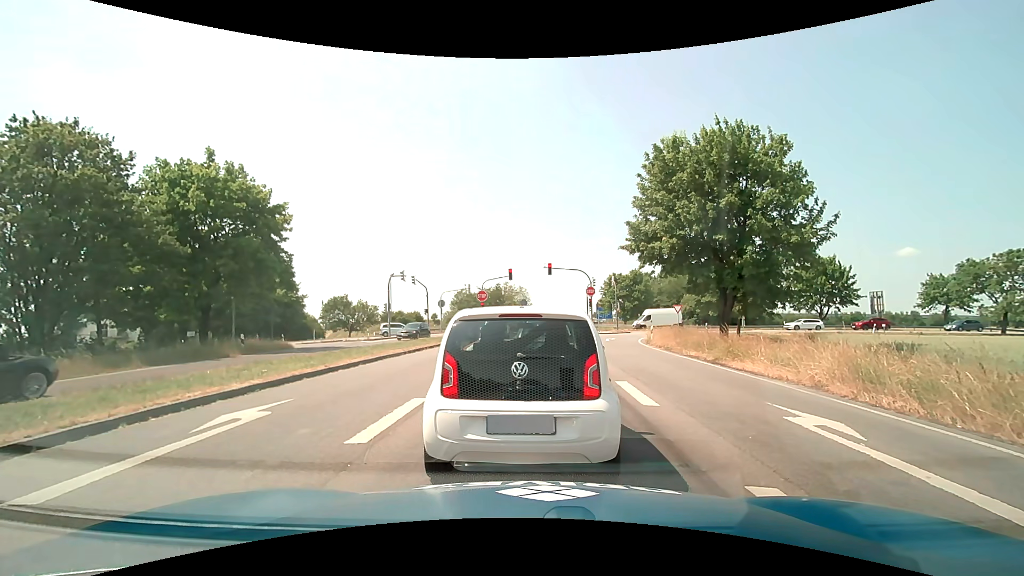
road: primary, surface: asphalt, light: Day
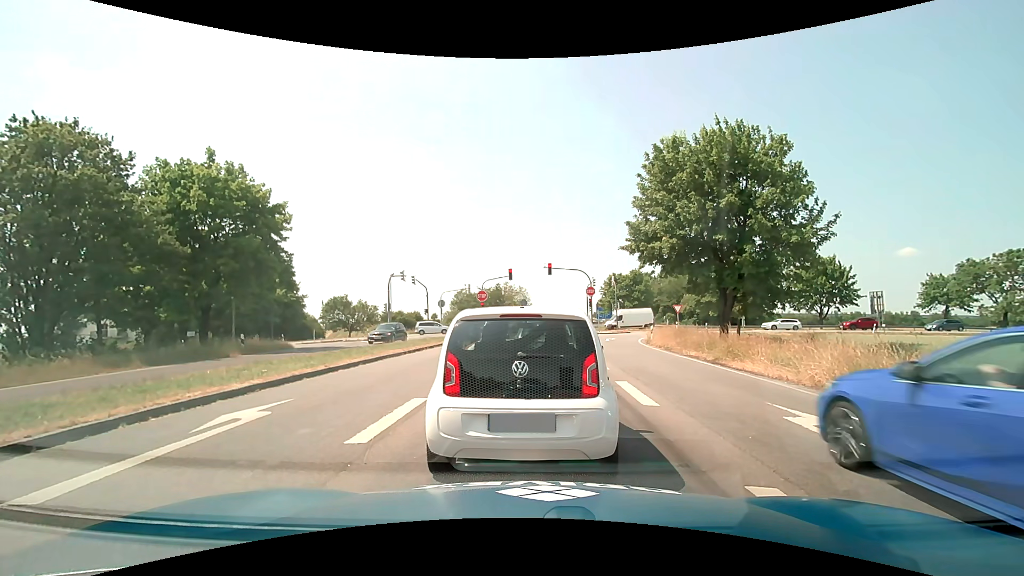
(0.0, 0.0) m; 0°
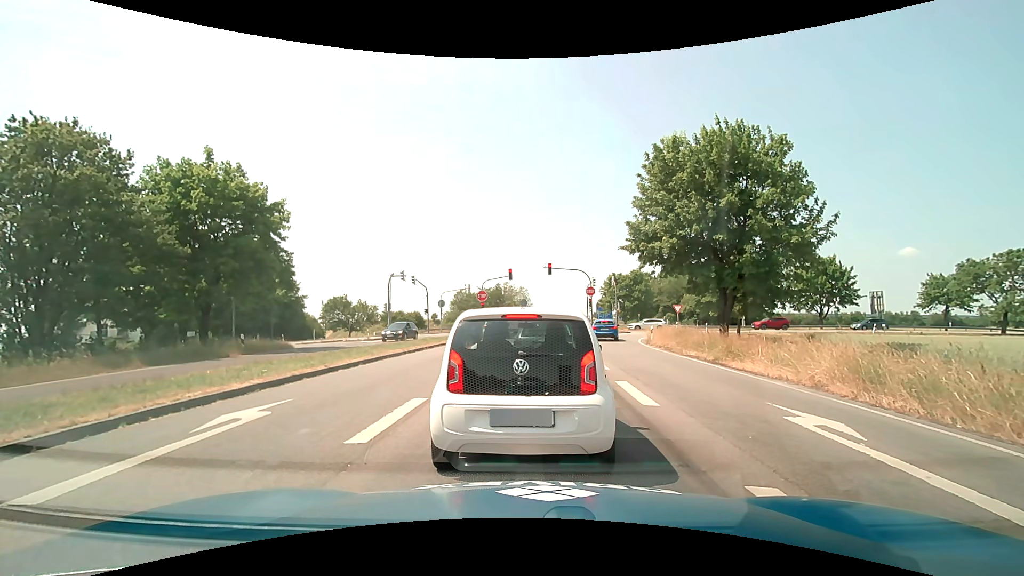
(0.0, 0.0) m; 0°
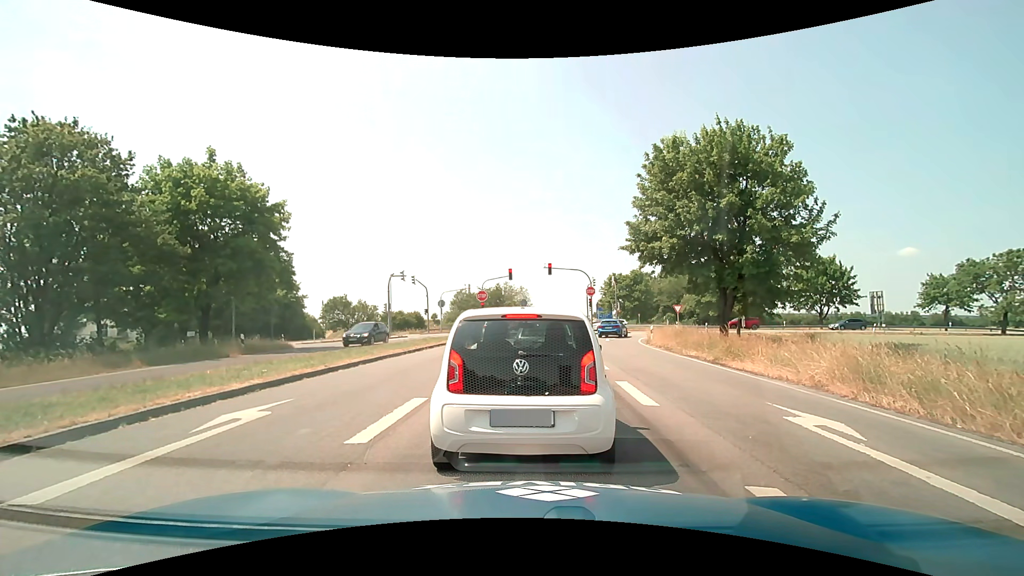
(0.0, 0.0) m; 0°
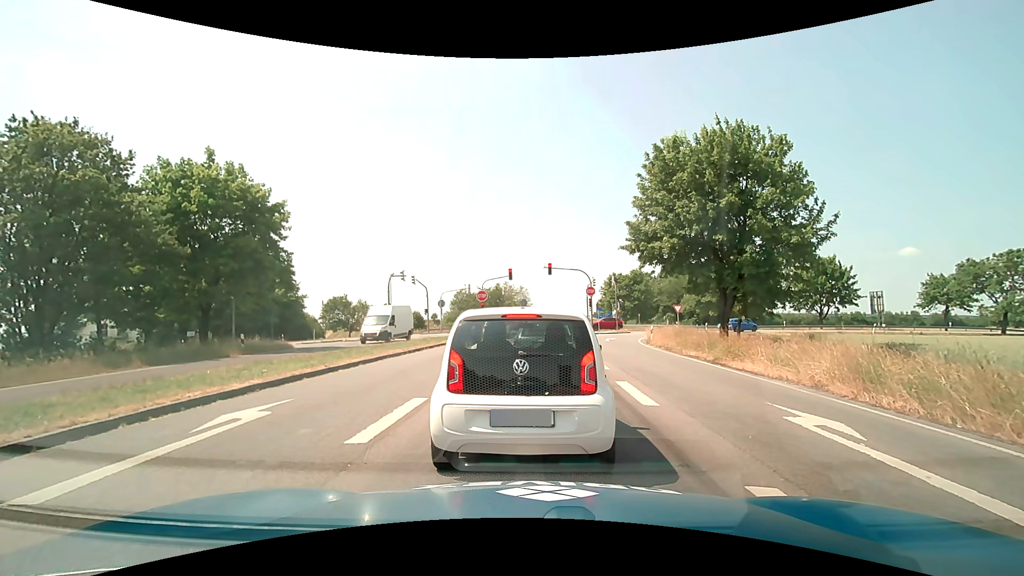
(0.0, 0.0) m; 0°
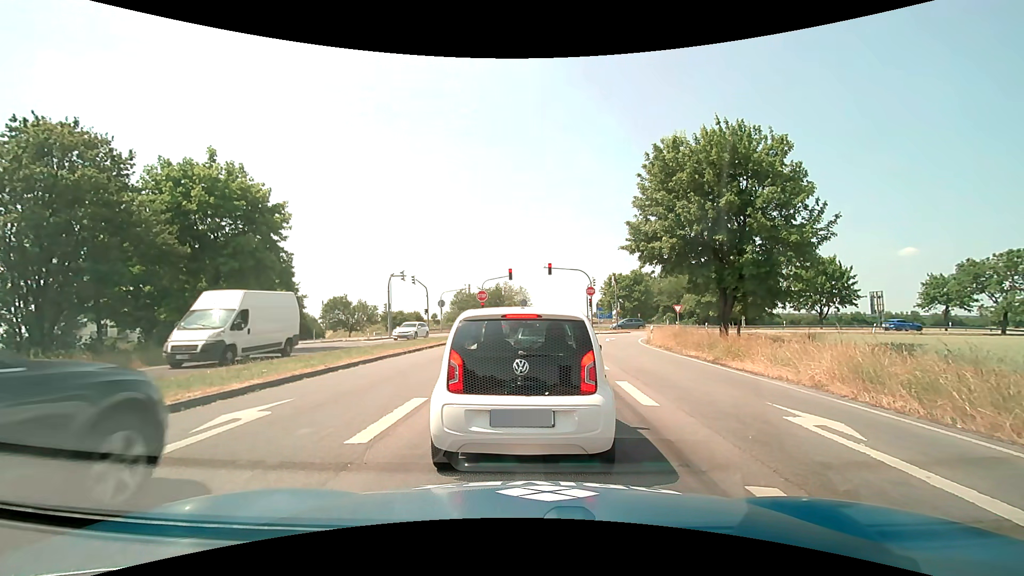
(0.0, 0.0) m; 0°
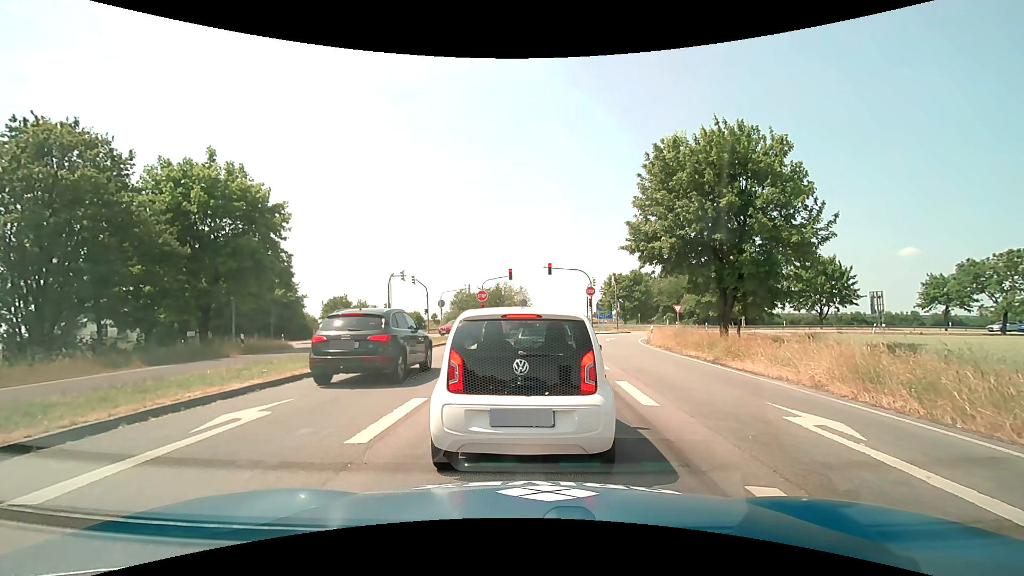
(0.0, 0.0) m; 0°
